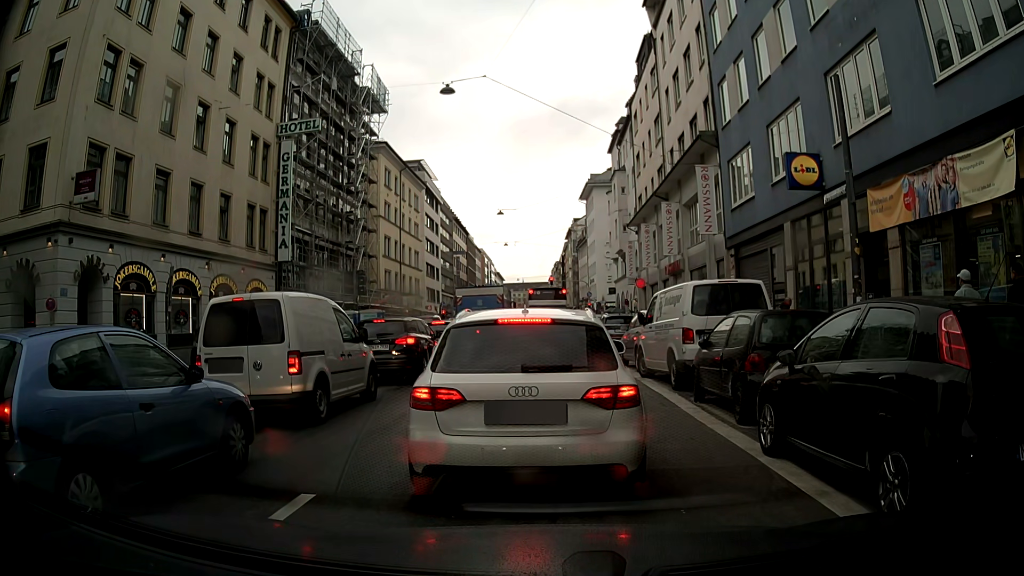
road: secondary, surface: asphalt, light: Day
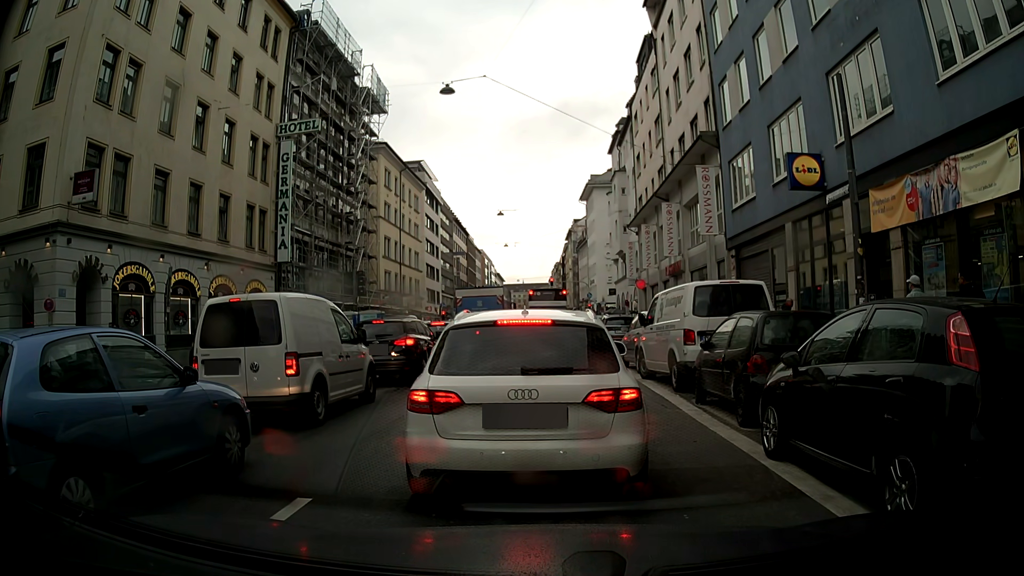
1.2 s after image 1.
(0.0, +0.2) m; 0°
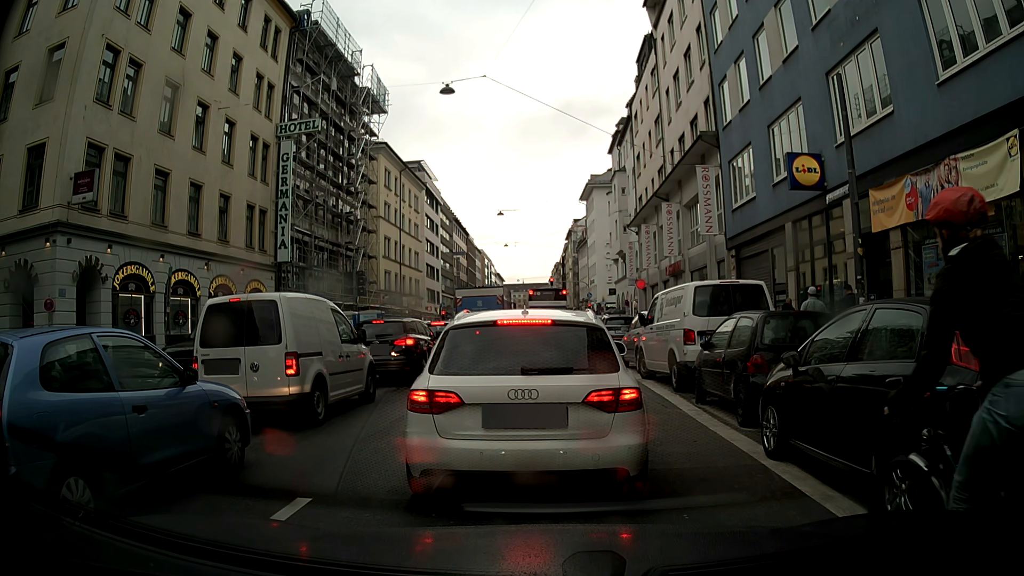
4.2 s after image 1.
(0.0, 0.0) m; 0°
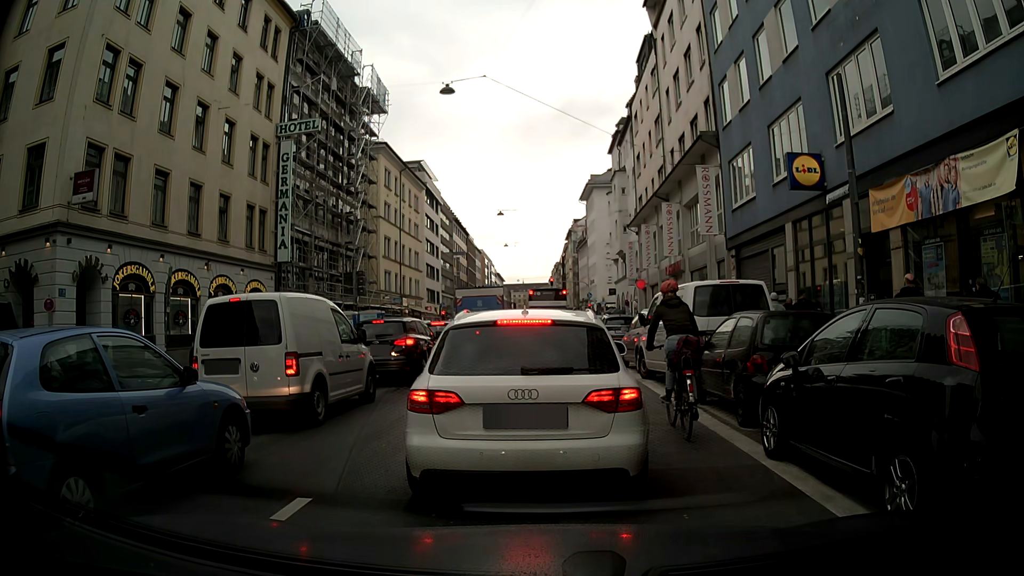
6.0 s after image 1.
(0.0, 0.0) m; 0°
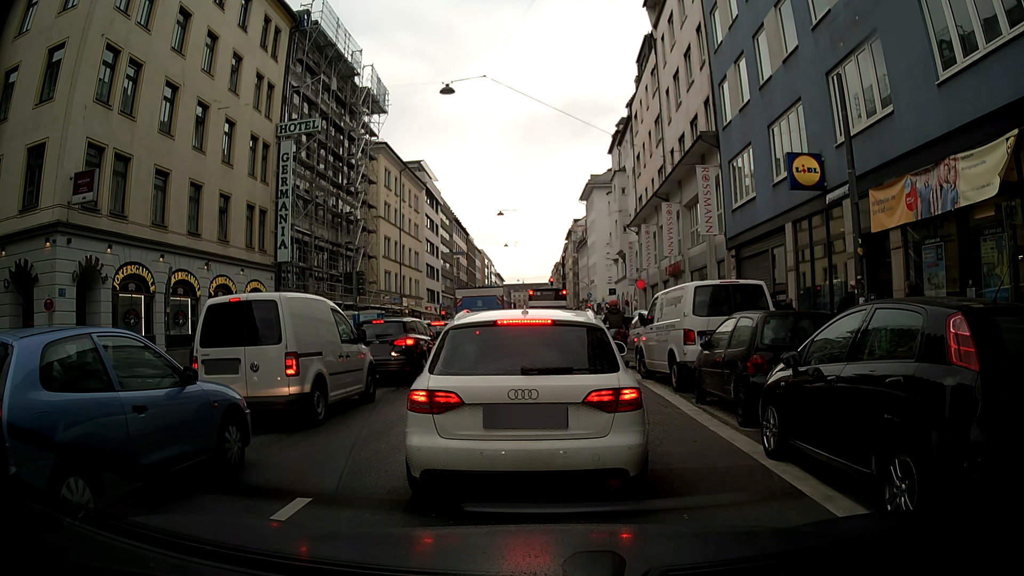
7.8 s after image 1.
(0.0, 0.0) m; 0°
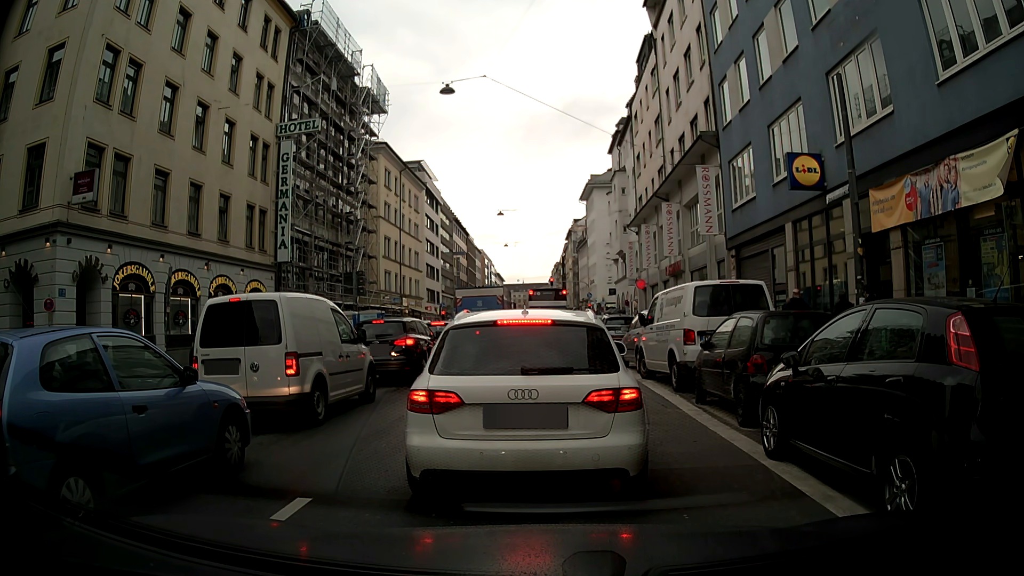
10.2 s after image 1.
(0.0, 0.0) m; 0°
